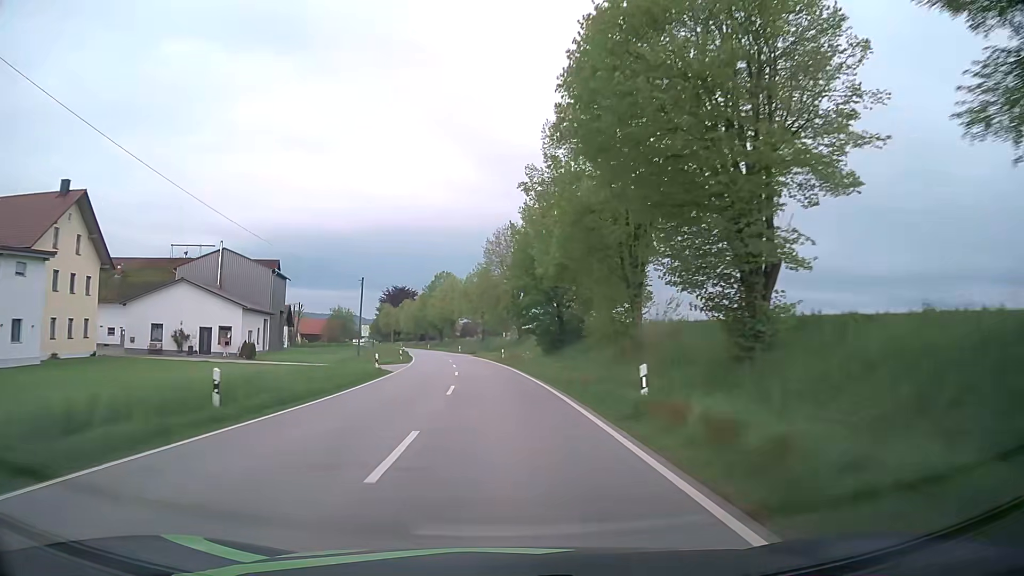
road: secondary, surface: asphalt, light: Day
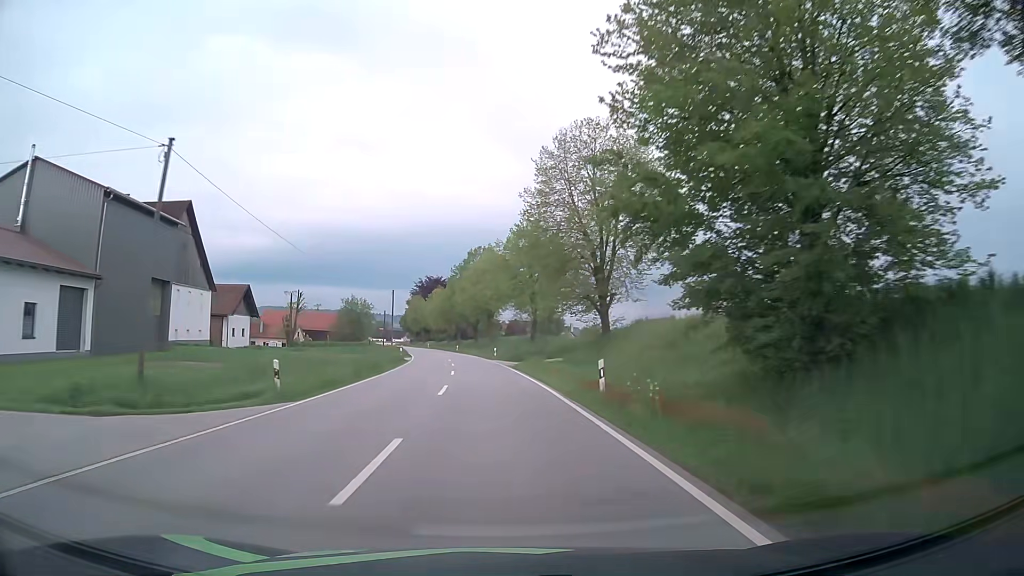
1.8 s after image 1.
(-1.3, +37.1) m; -4°
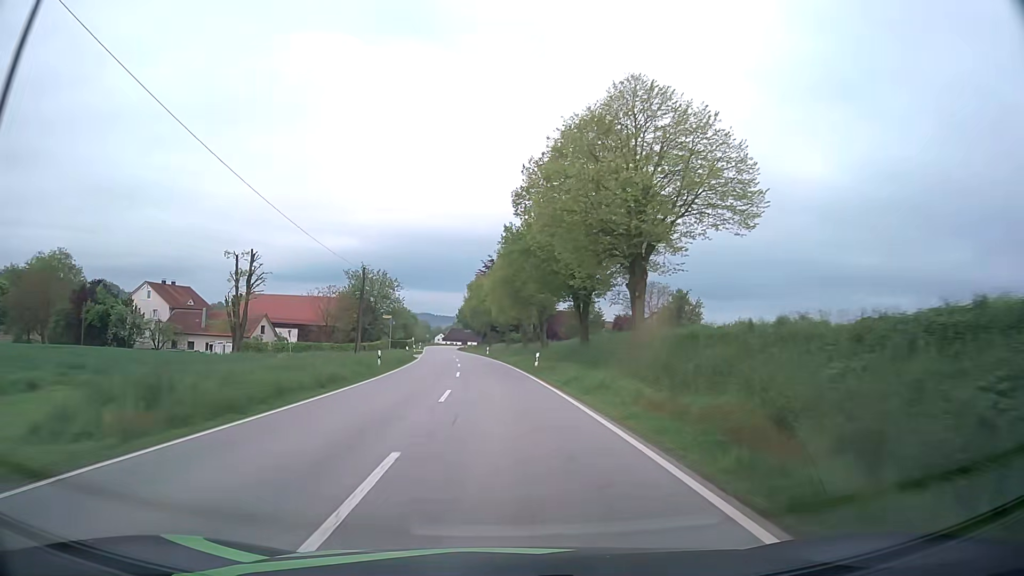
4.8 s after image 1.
(-3.8, +62.2) m; -7°
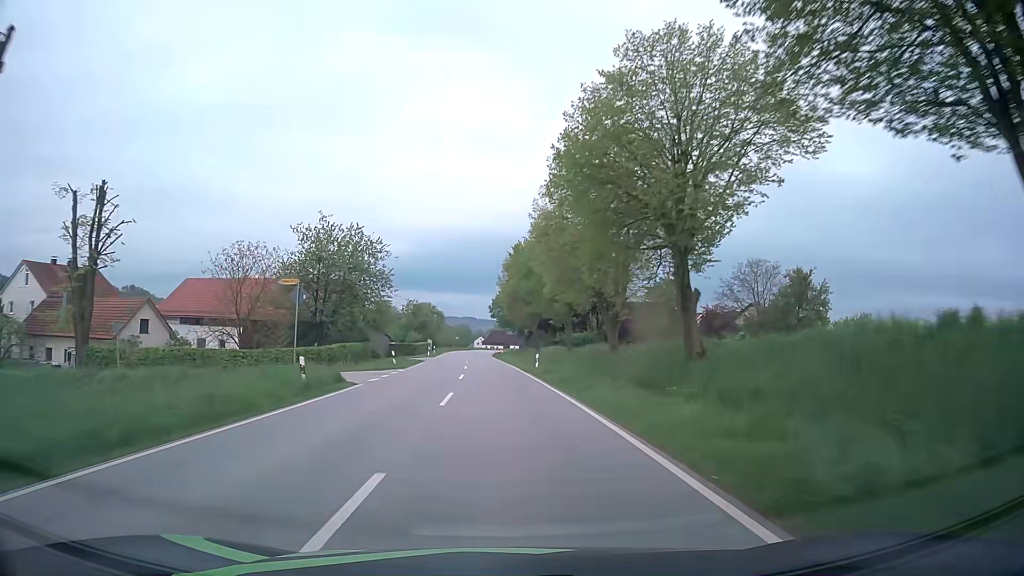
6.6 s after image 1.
(-1.3, +37.2) m; -4°
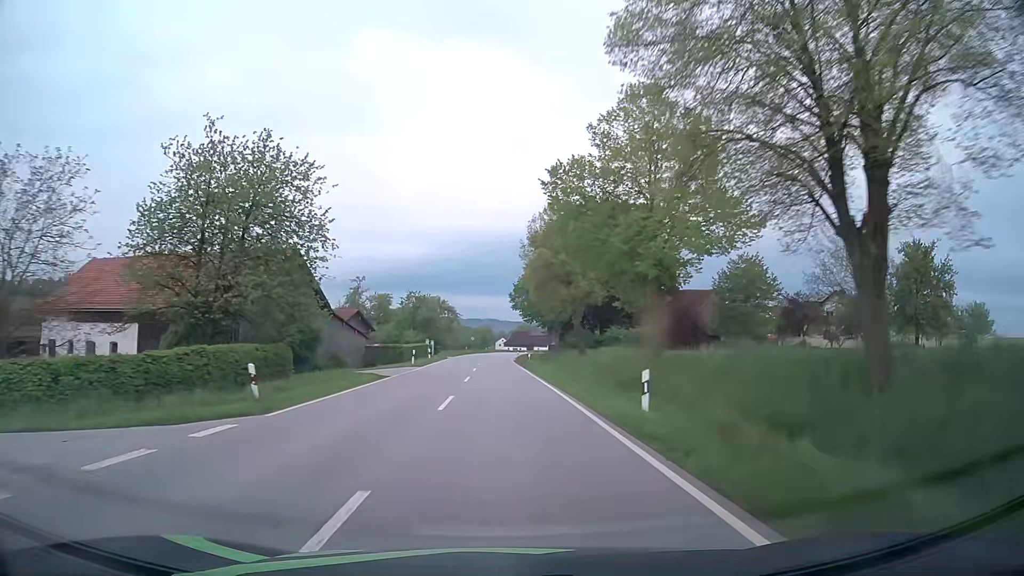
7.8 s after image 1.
(-0.4, +24.7) m; -2°
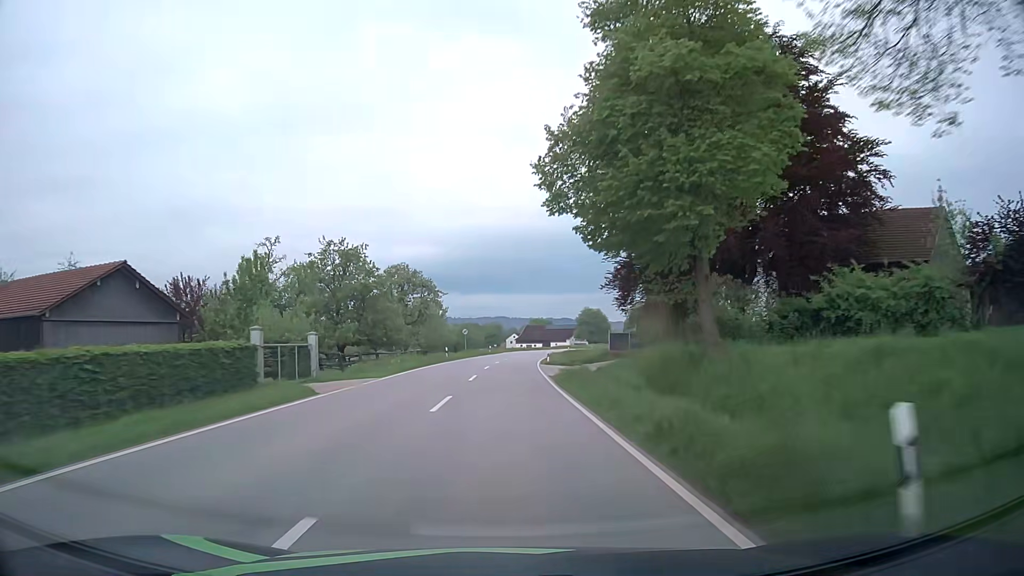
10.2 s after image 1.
(-0.6, +49.2) m; -1°
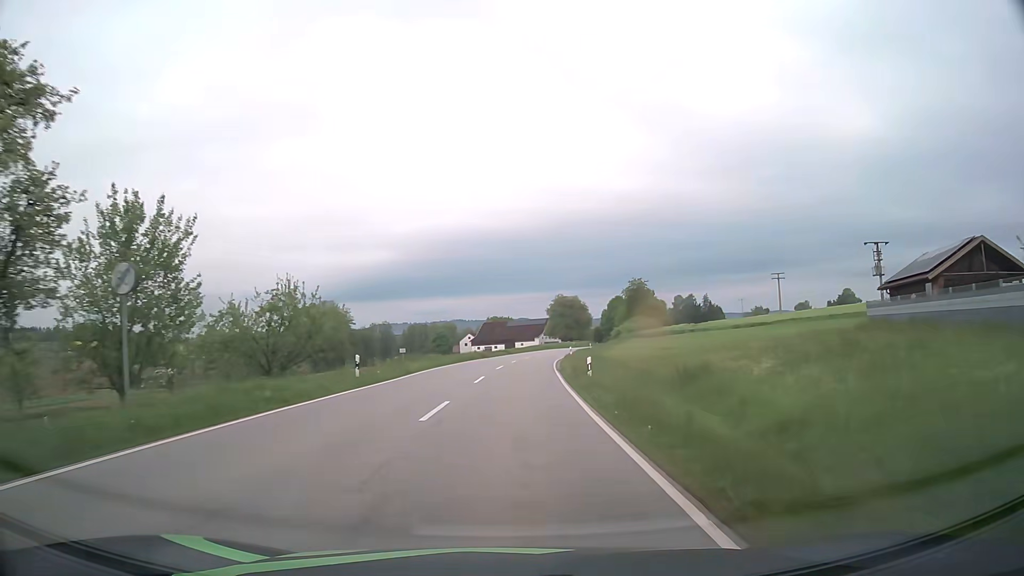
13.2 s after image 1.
(+0.9, +61.6) m; +3°
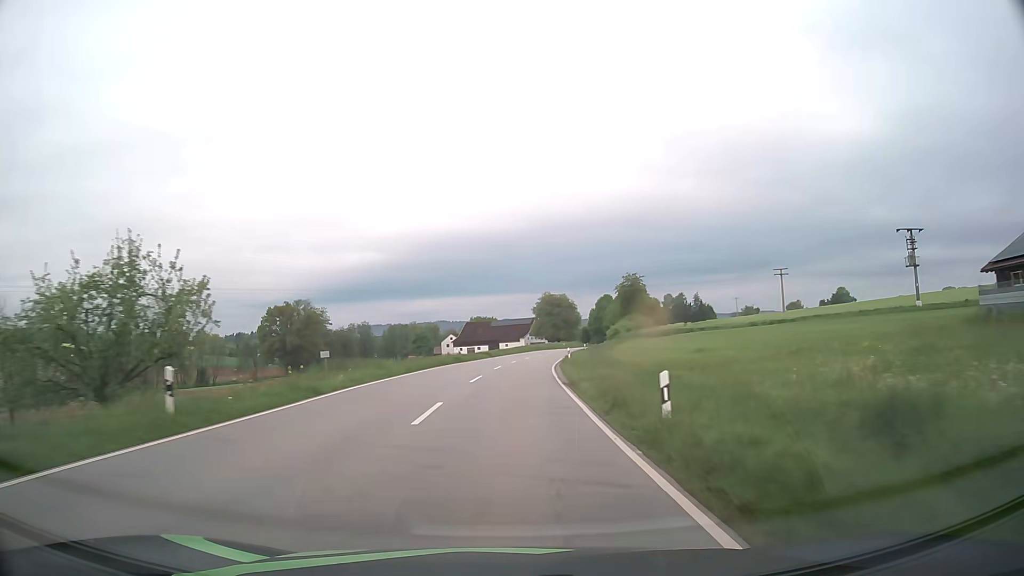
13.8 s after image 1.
(+0.1, +12.6) m; +1°
(0, +10) (0, +20) (+1, +30) (+1, +40) (+2, +50) (+3, +60) (+5, +70) (+6, +80) (+8, +90) (+9, +99) m
